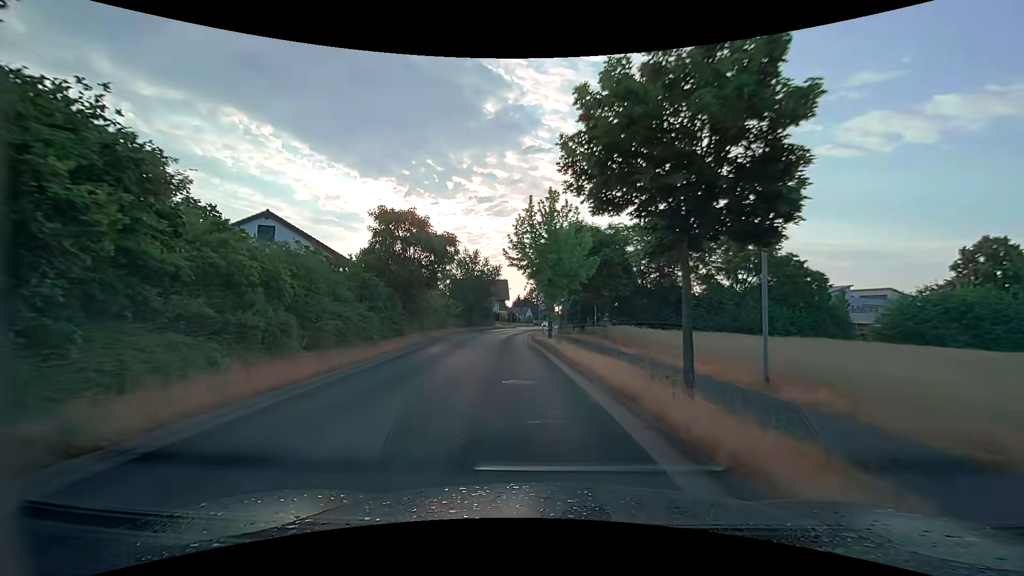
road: unclassified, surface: asphalt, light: Day
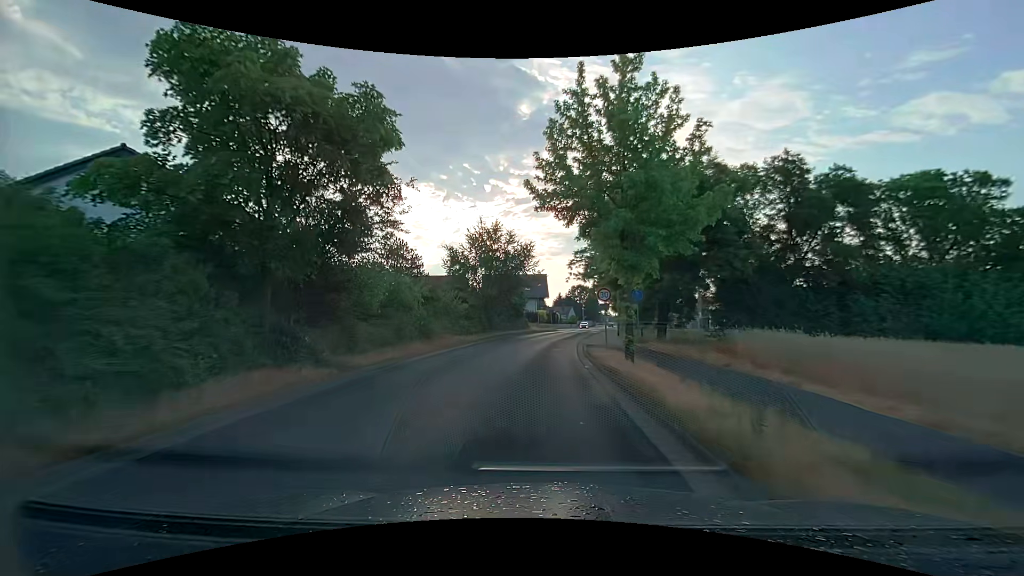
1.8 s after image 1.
(-0.7, +17.1) m; -4°
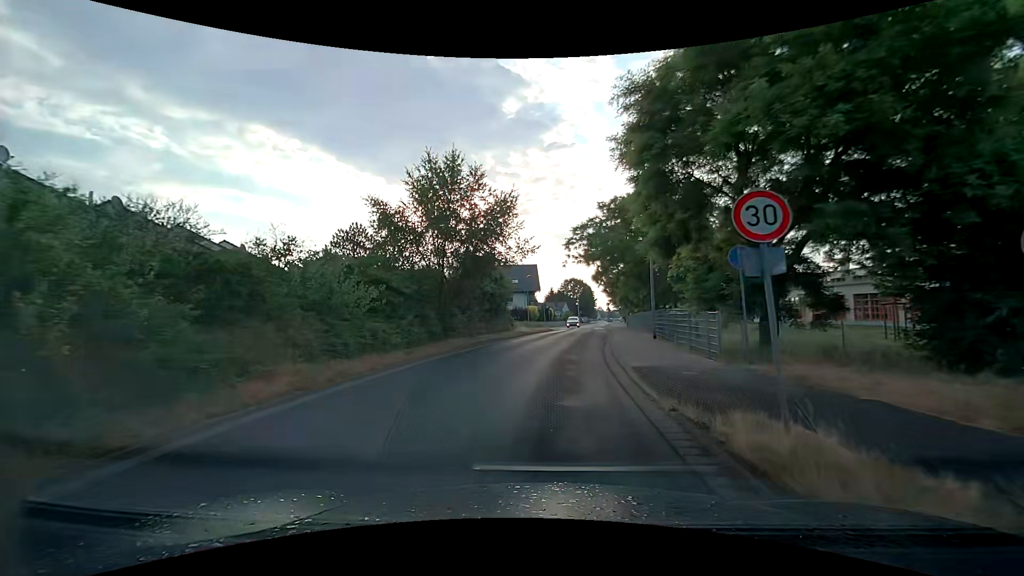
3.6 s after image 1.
(-0.1, +15.1) m; 0°
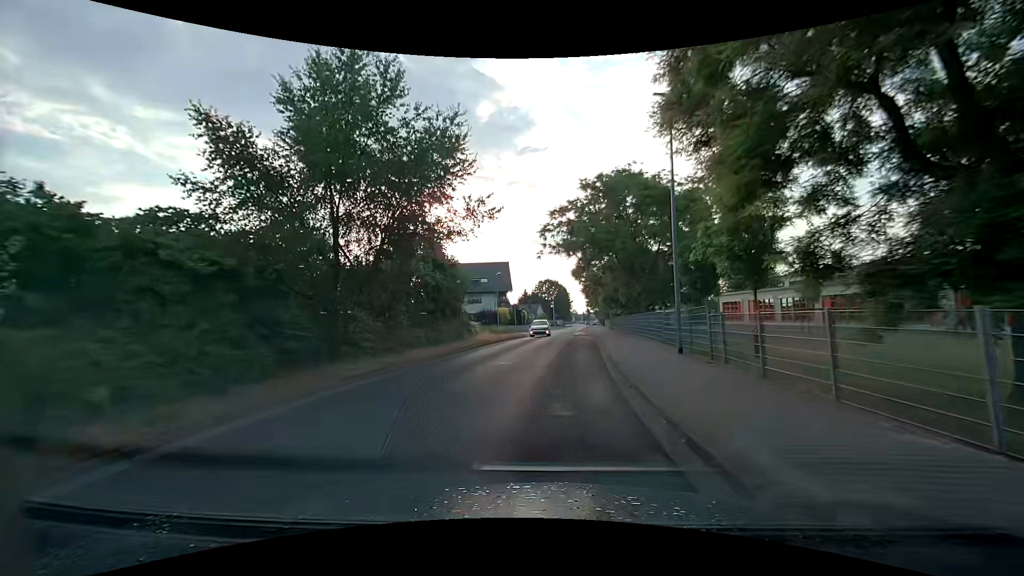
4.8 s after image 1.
(+0.4, +9.4) m; +4°
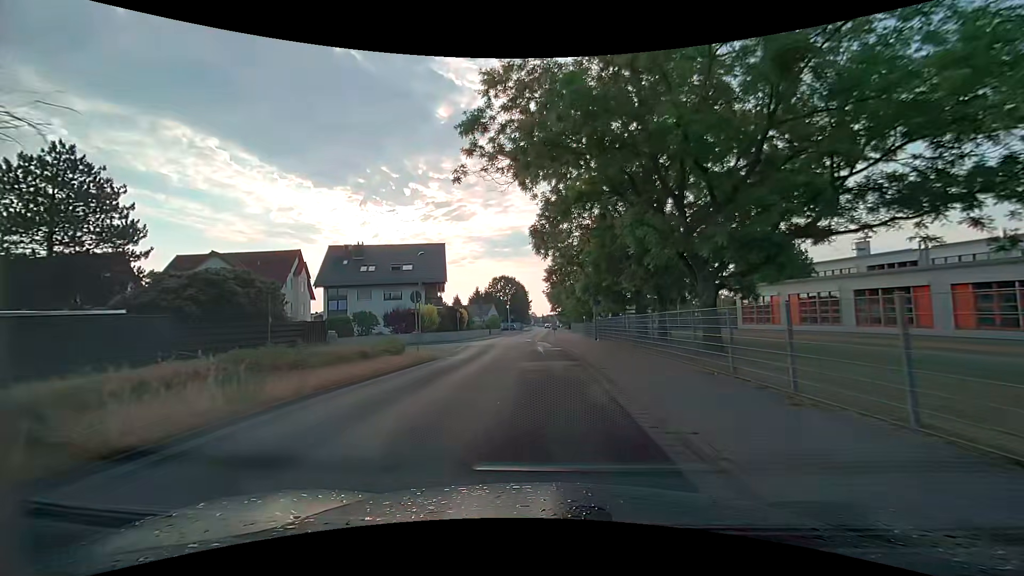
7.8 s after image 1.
(+1.2, +23.5) m; +5°
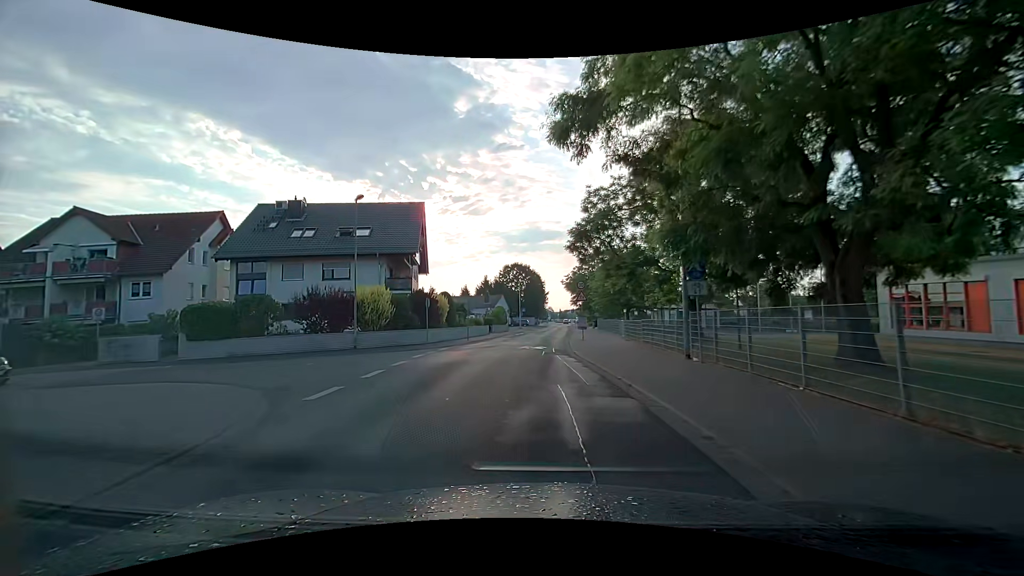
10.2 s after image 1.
(-0.3, +19.2) m; -2°
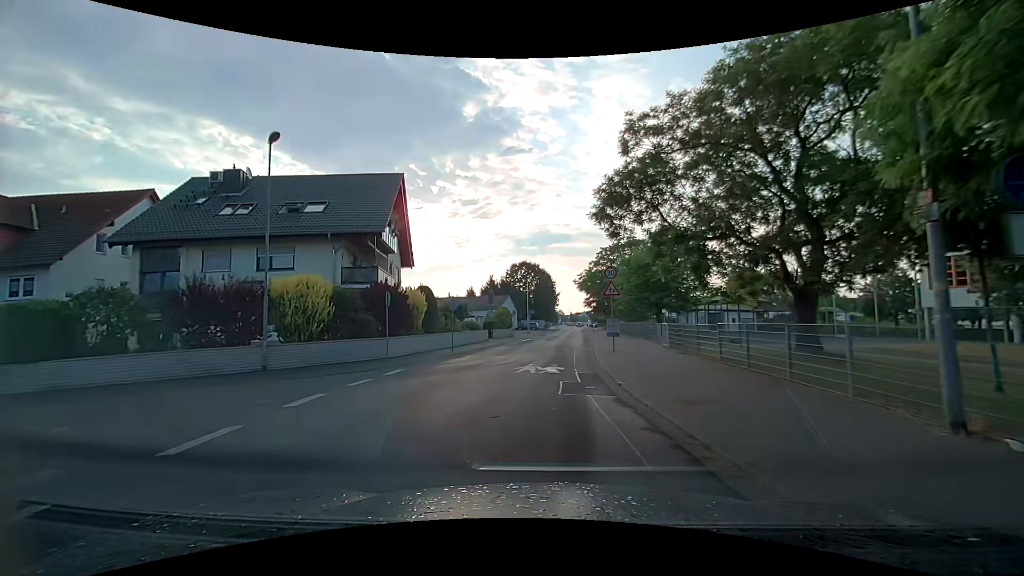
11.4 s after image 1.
(-0.1, +9.8) m; -1°
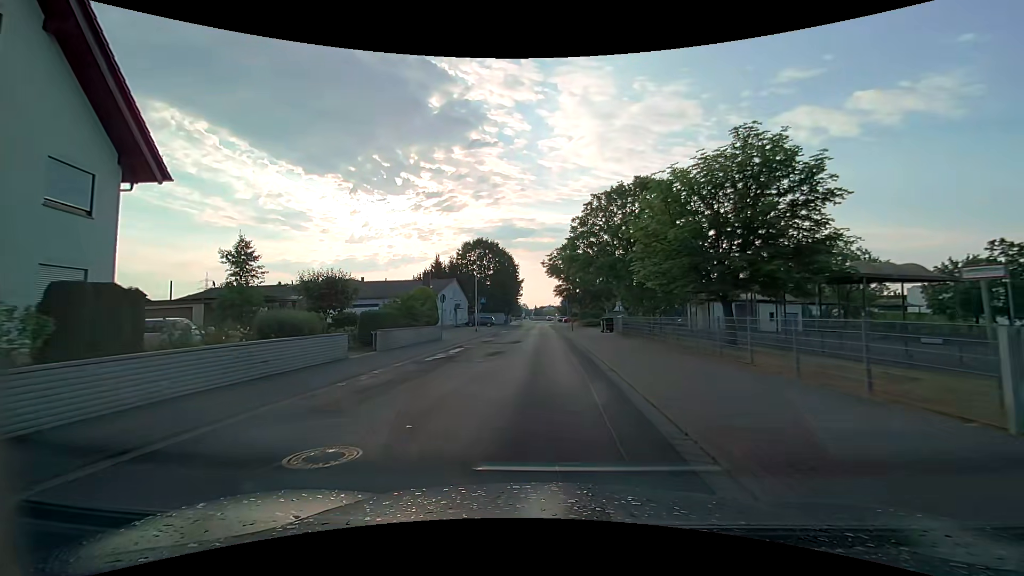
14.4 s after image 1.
(+0.6, +24.6) m; +5°
